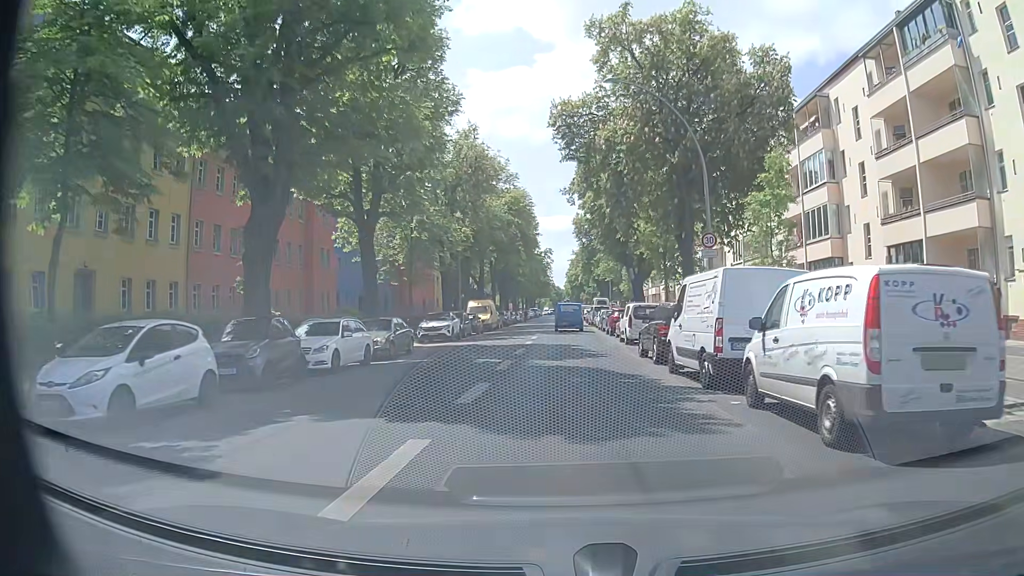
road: secondary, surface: asphalt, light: Day
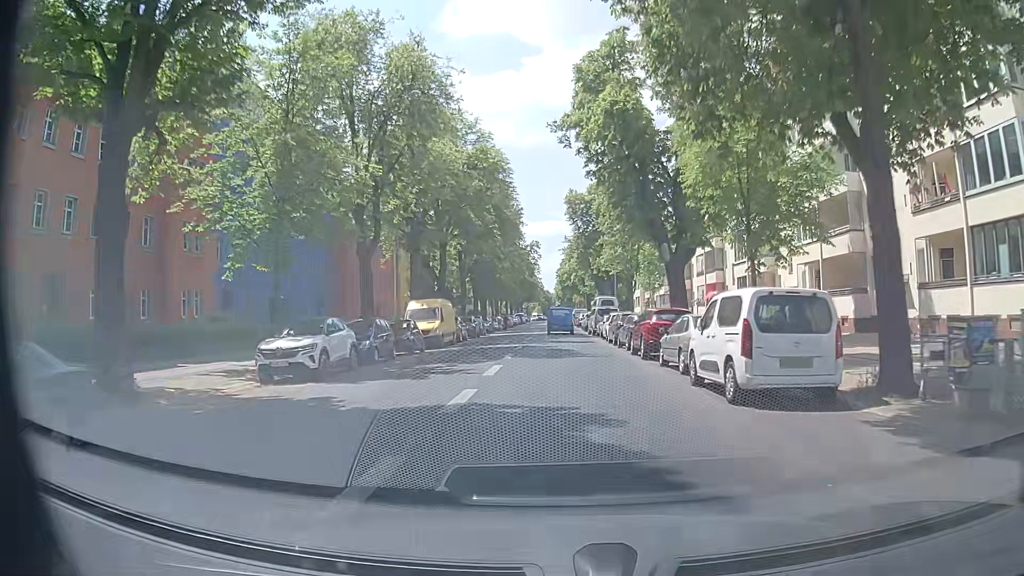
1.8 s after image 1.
(+0.3, +19.0) m; +1°
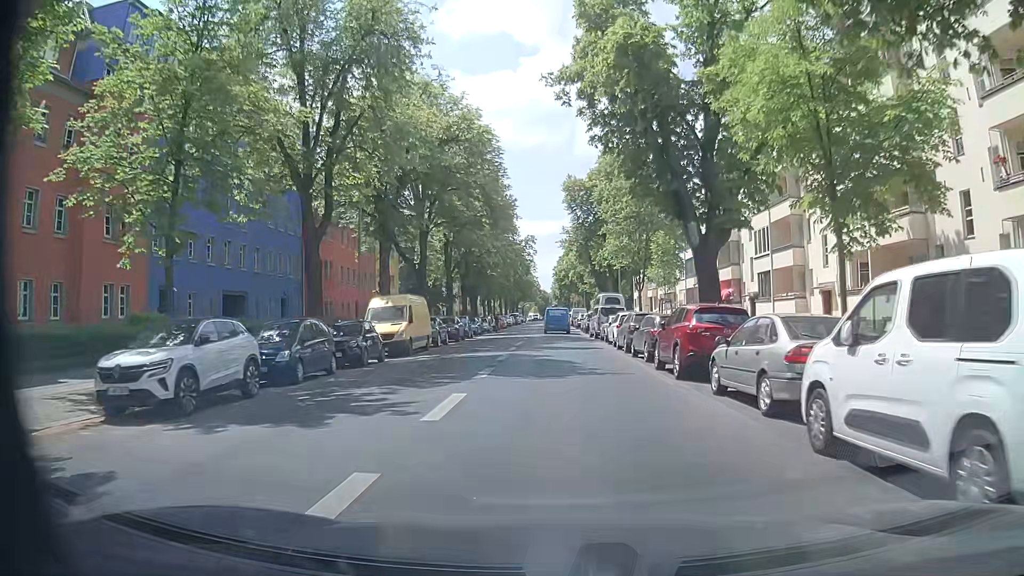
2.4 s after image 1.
(+0.1, +6.8) m; 0°
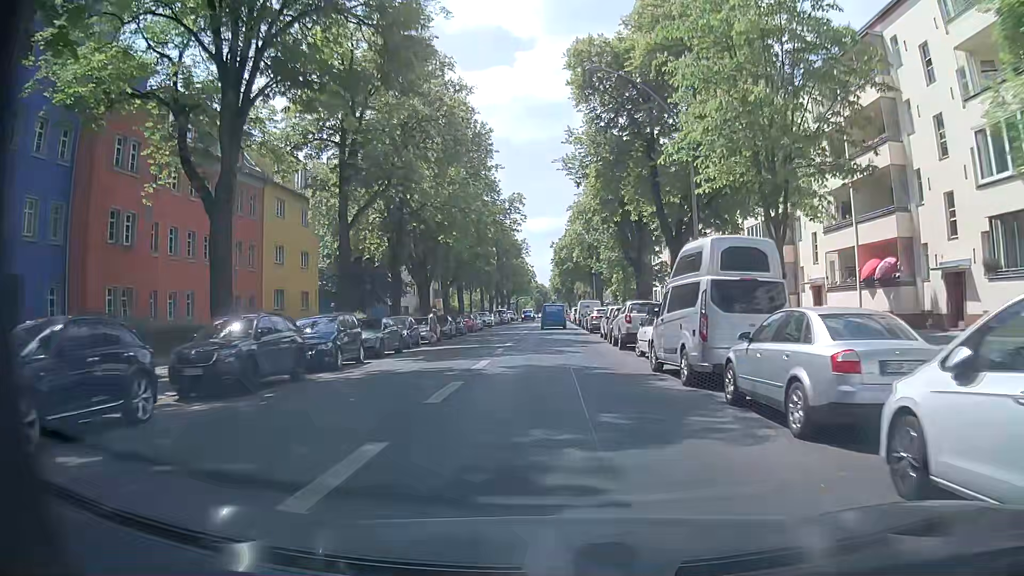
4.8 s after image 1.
(+0.3, +29.0) m; 0°
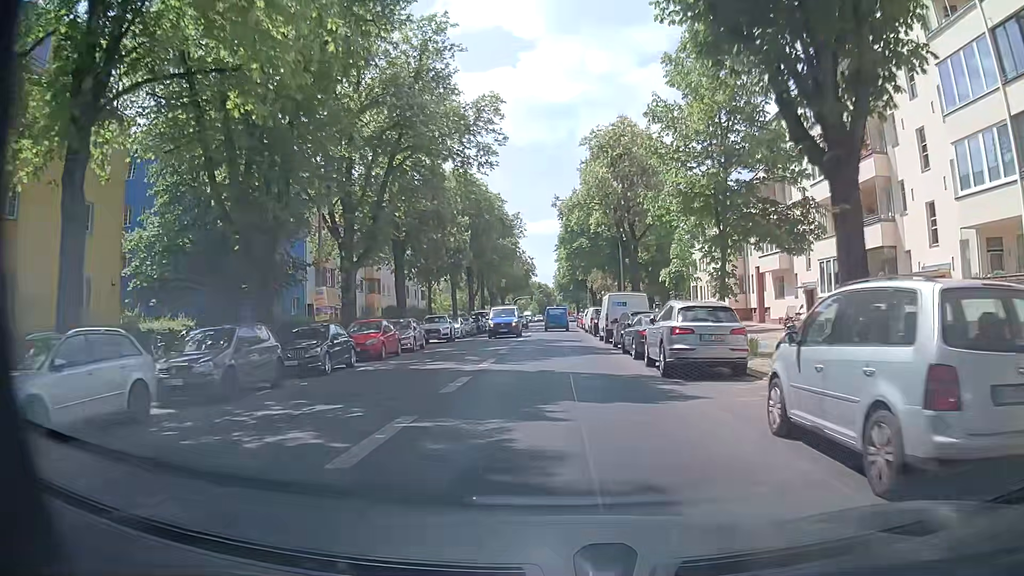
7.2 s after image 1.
(+0.1, +28.1) m; 0°
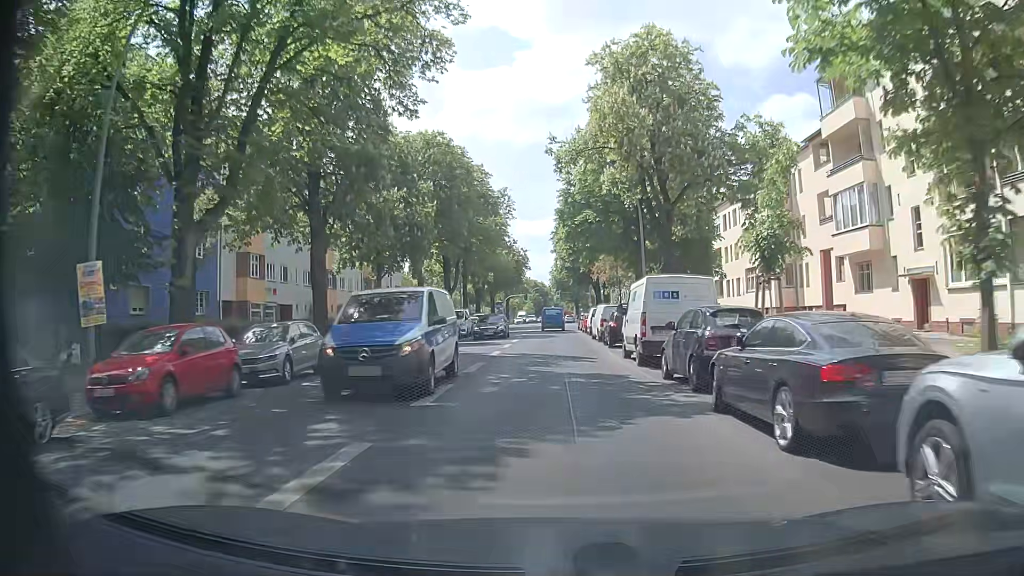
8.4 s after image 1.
(0.0, +13.9) m; +1°
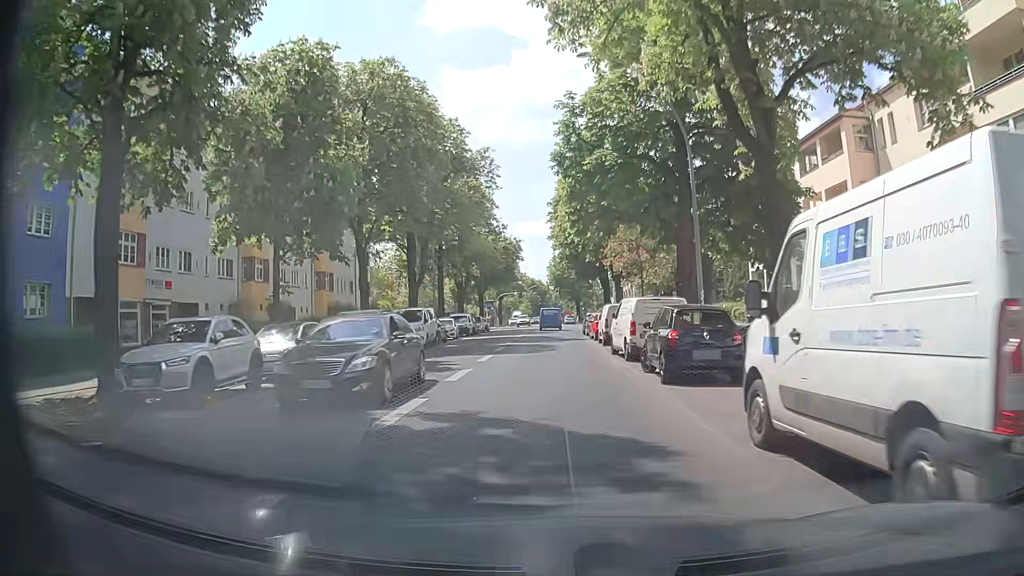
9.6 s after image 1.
(0.0, +14.1) m; 0°
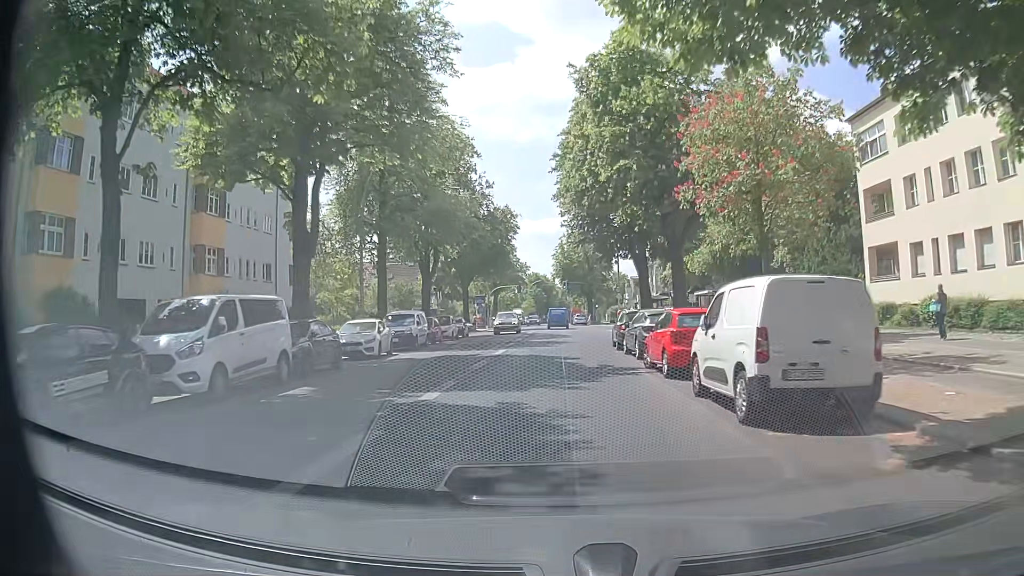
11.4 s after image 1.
(-0.2, +21.4) m; -1°
(0, +10) (0, +20) (0, +30) (+1, +40) (+1, +50) (+1, +60) (+1, +70) (+1, +80) (+1, +90) (+1, +100) m
